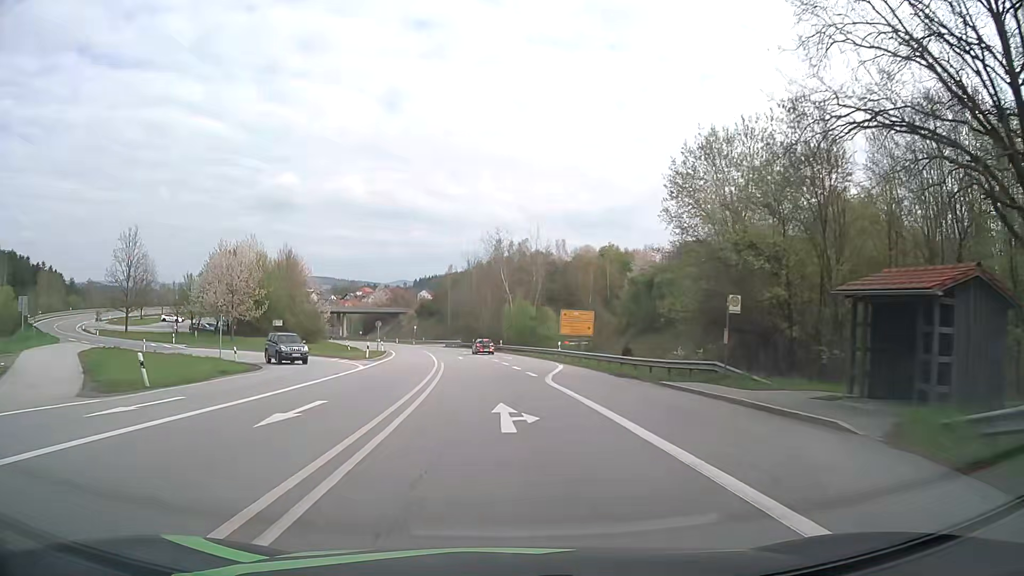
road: primary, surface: asphalt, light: Day
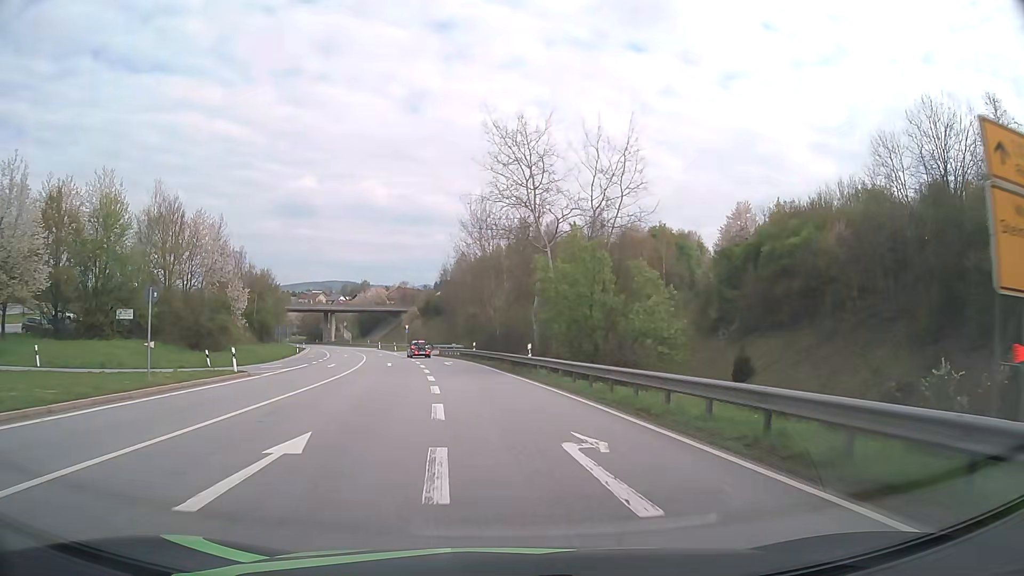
(-0.1, +44.7) m; -1°
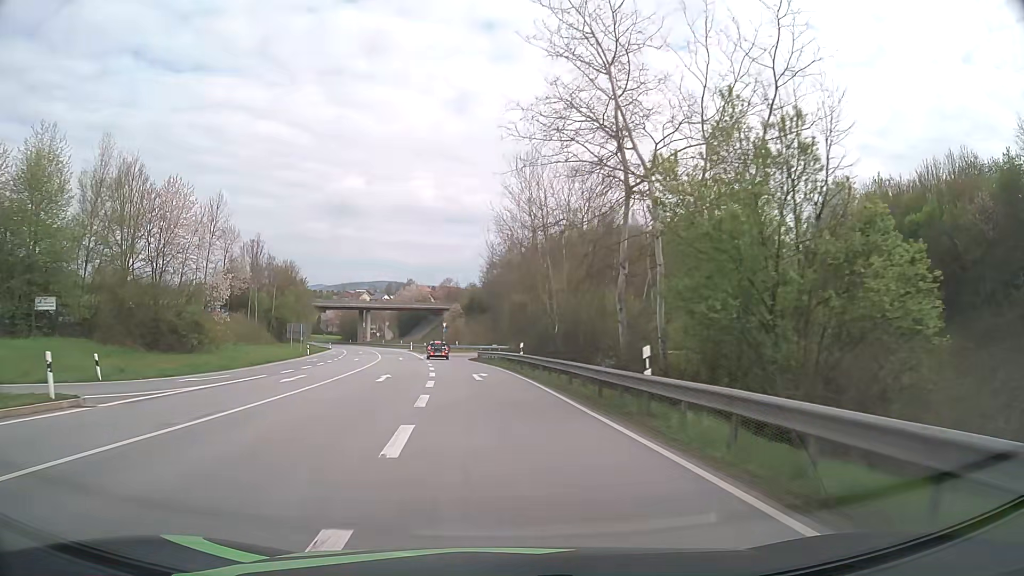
(-0.6, +16.1) m; -4°
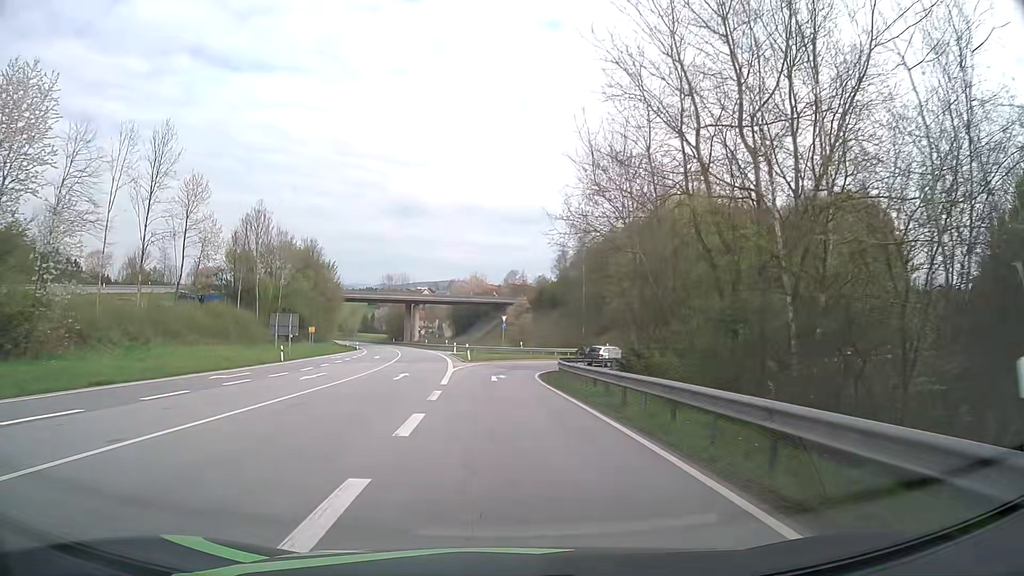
(-1.8, +28.9) m; -6°
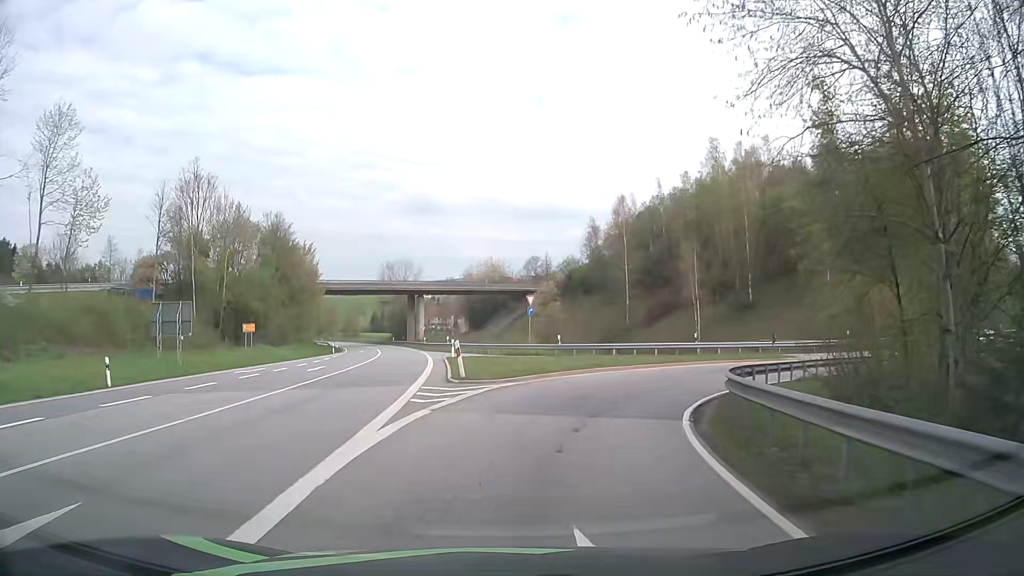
(-0.3, +24.7) m; -2°
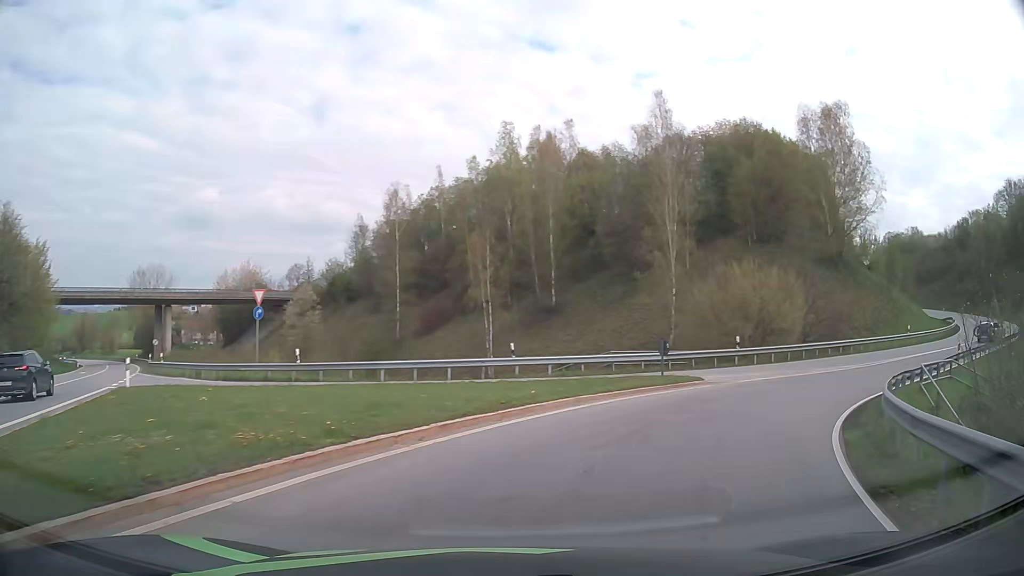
(+1.7, +15.5) m; +19°
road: primary_link
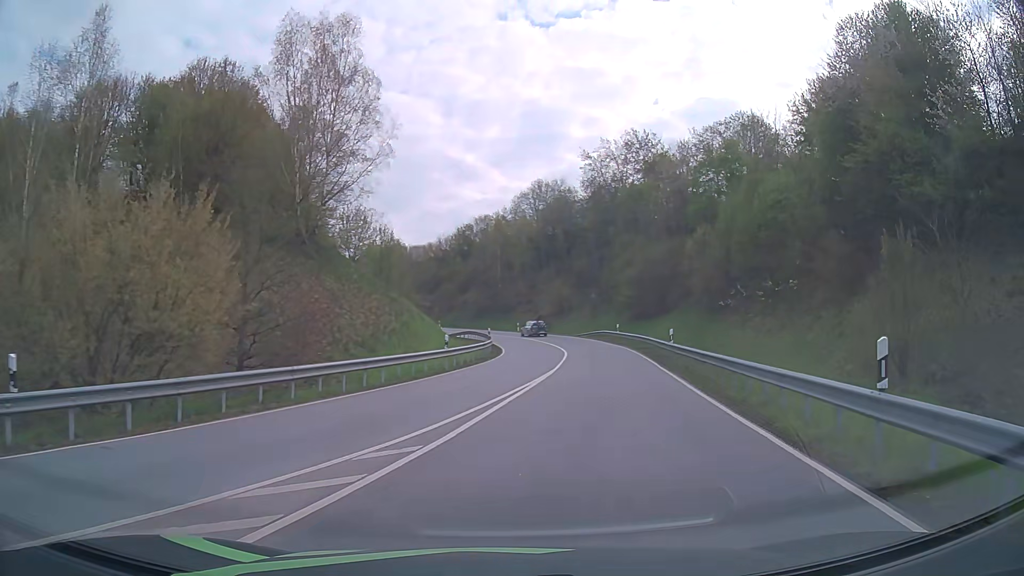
(+9.0, +20.4) m; +46°
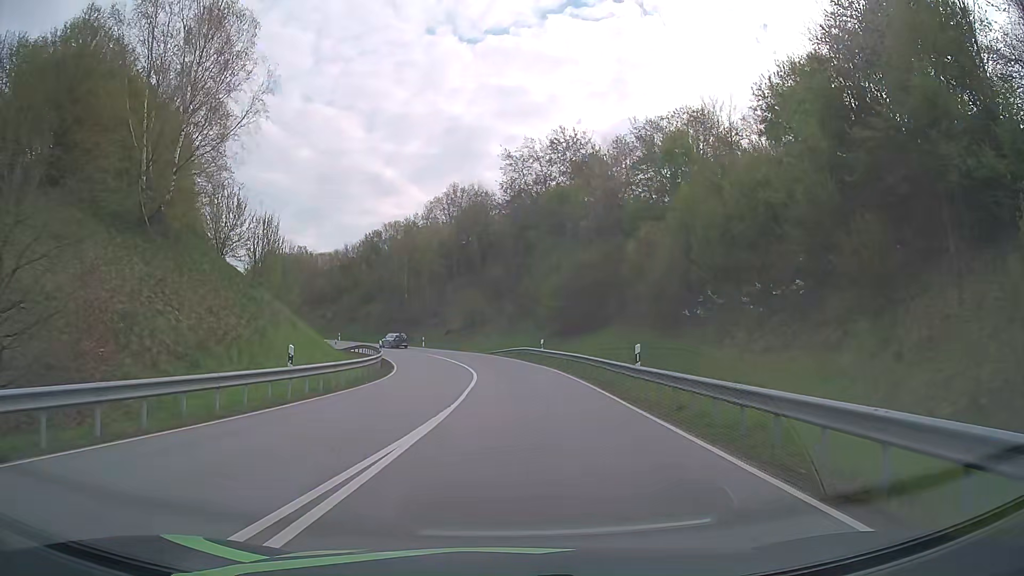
(+0.9, +9.7) m; +8°
(0, +10) (0, +20) (0, +30) (-1, +40) (-3, +50) (-6, +59) (-10, +68) (-15, +77) (-20, +86) (-26, +93) m
